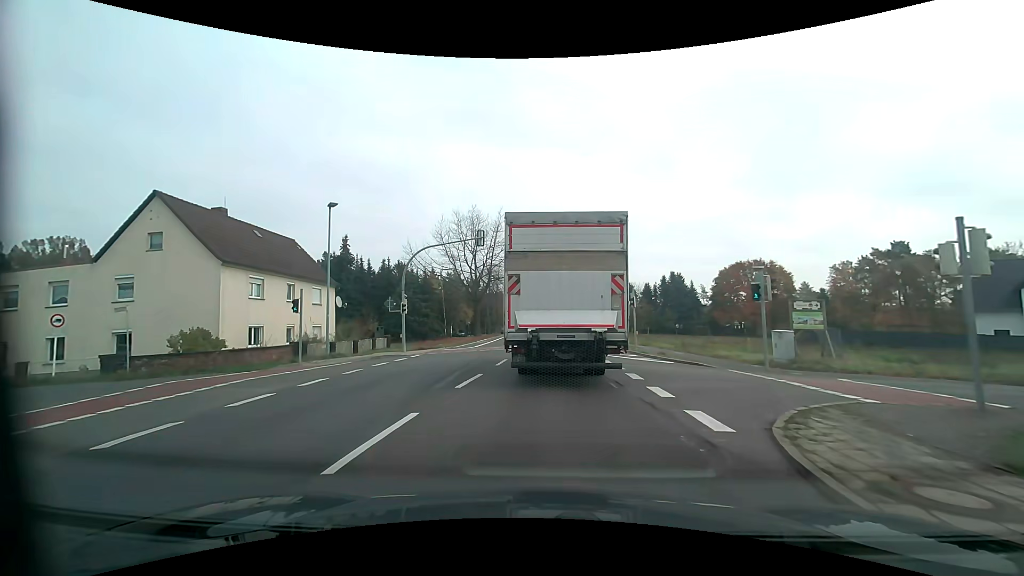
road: primary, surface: asphalt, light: Day
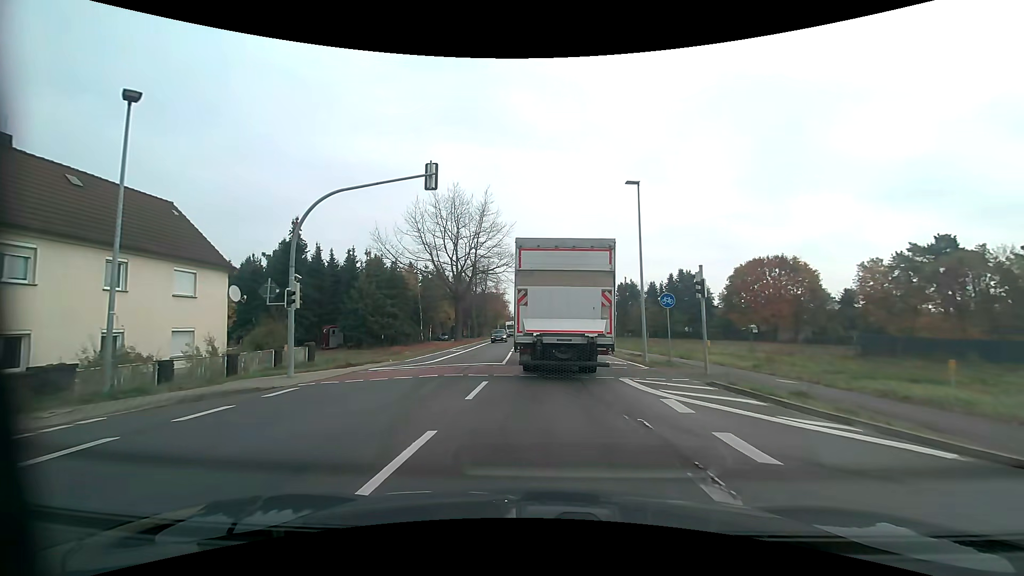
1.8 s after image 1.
(+0.1, +13.2) m; +1°
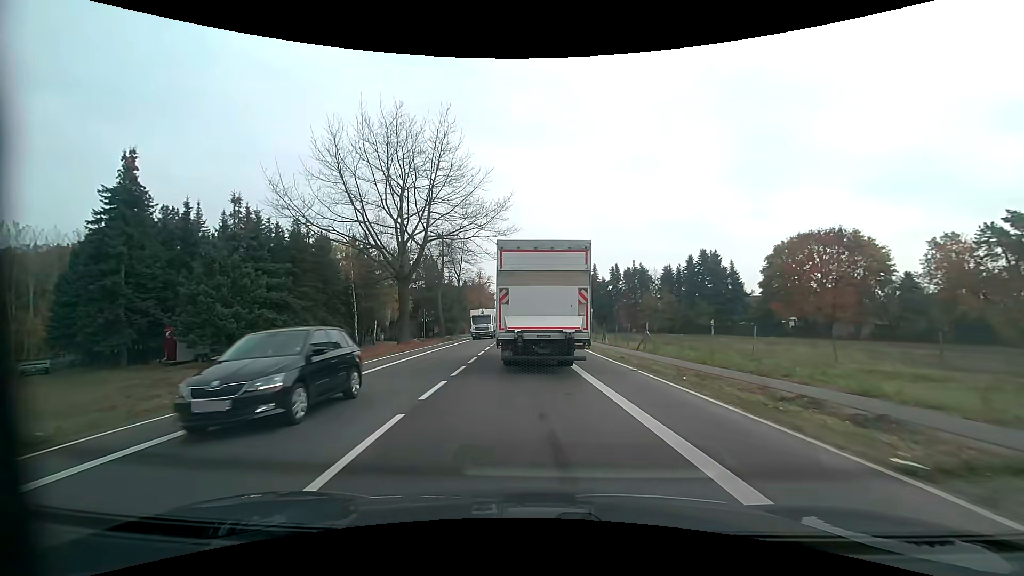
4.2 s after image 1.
(+0.4, +22.5) m; +1°
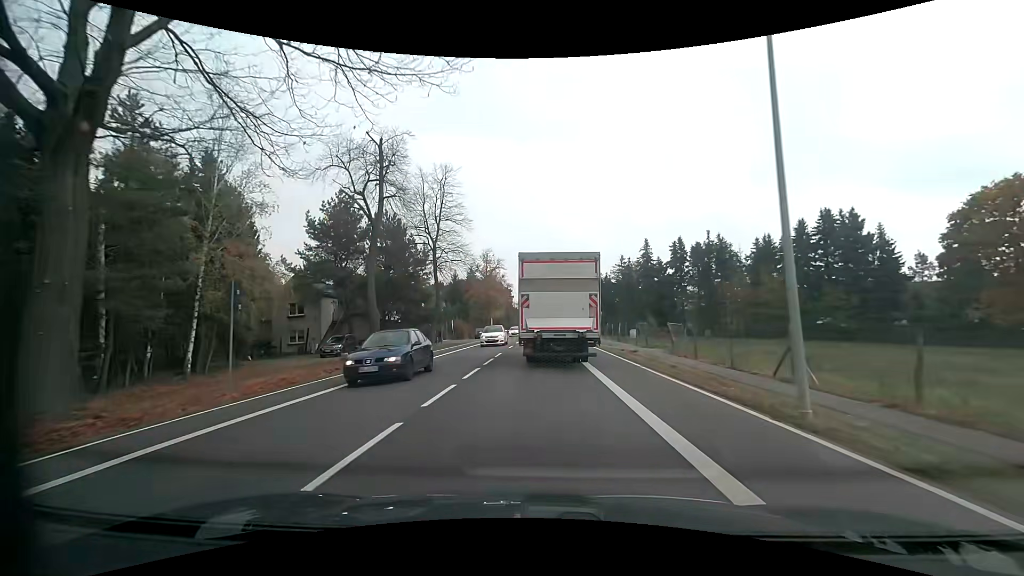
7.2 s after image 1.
(-0.9, +32.2) m; -2°
(0, +10) (0, +20) (0, +30) (0, +40) (0, +50) (0, +60) (0, +70) (0, +80) (0, +90) (0, +100) m
